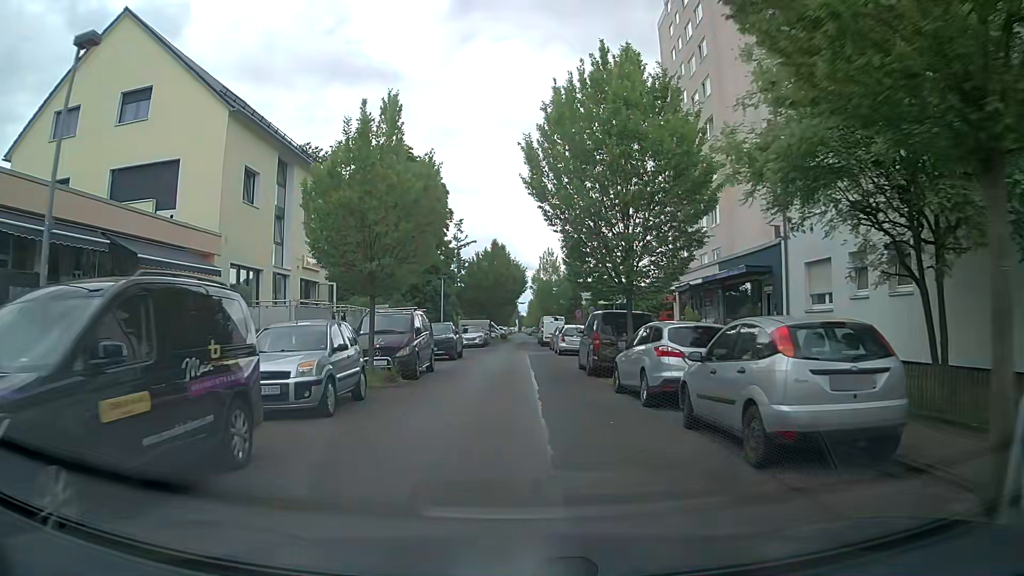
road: residential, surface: asphalt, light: Day
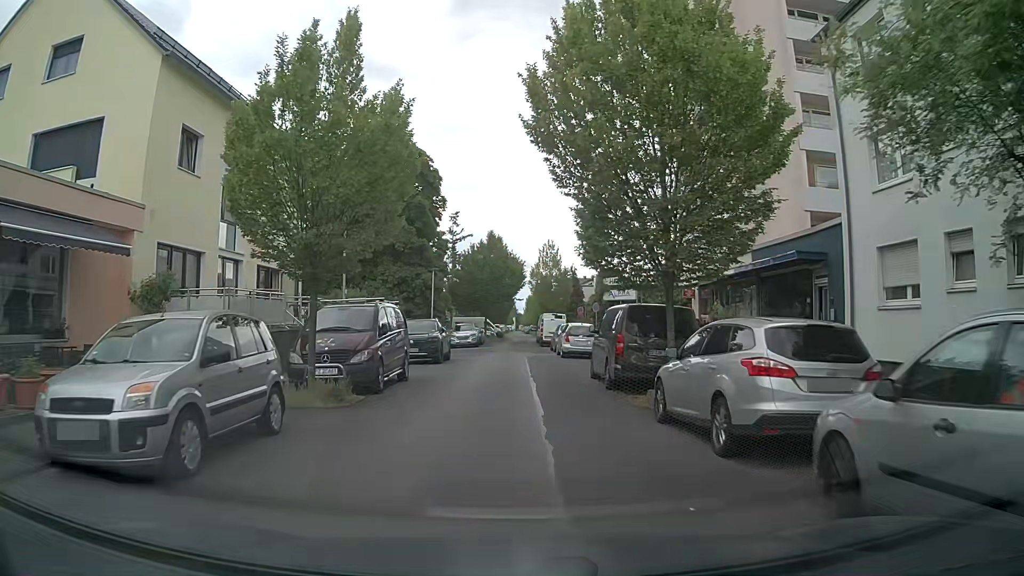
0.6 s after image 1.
(+0.1, +4.6) m; +1°
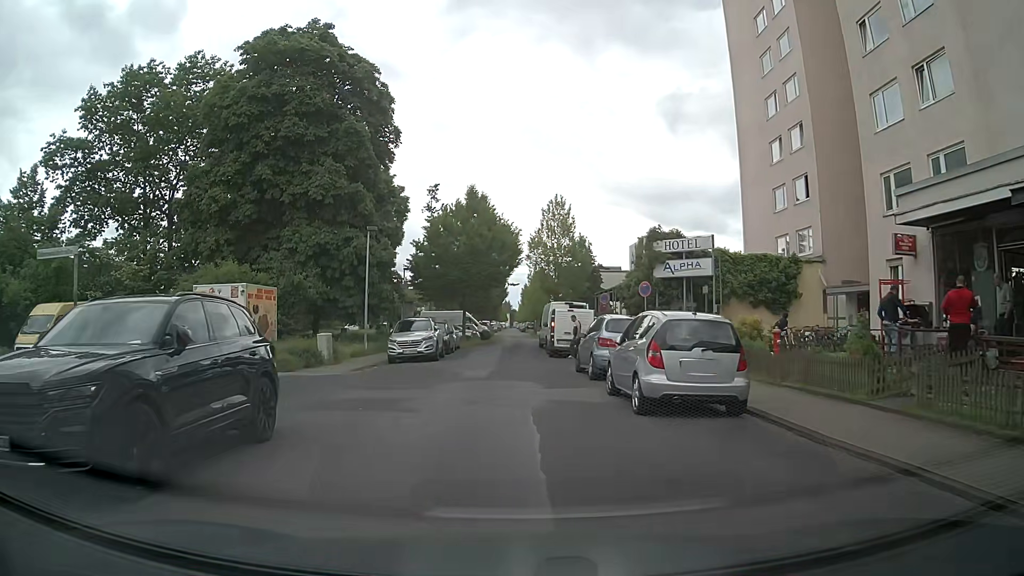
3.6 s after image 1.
(+0.2, +20.0) m; 0°
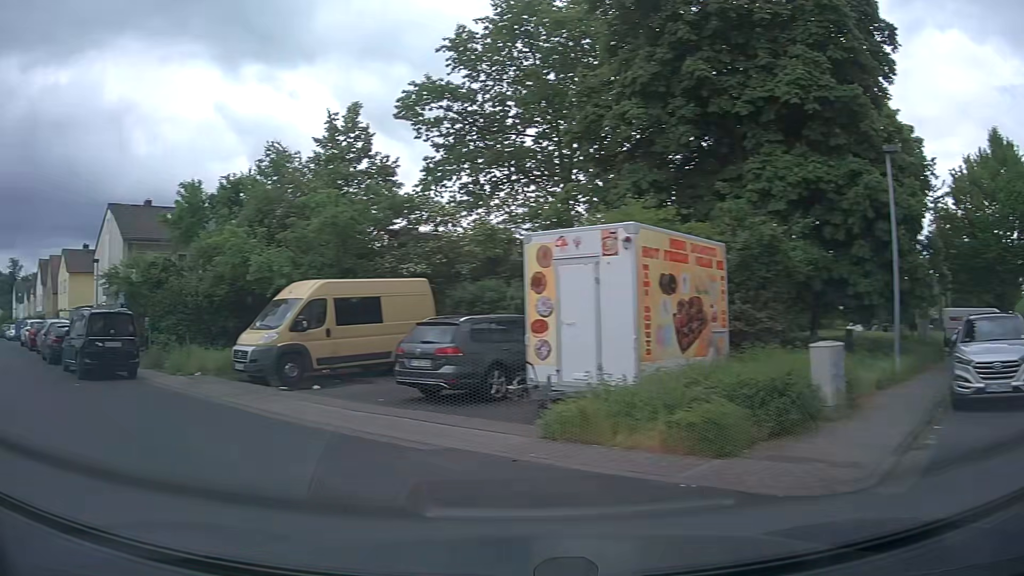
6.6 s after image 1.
(-2.1, +13.3) m; -37°
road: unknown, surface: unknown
